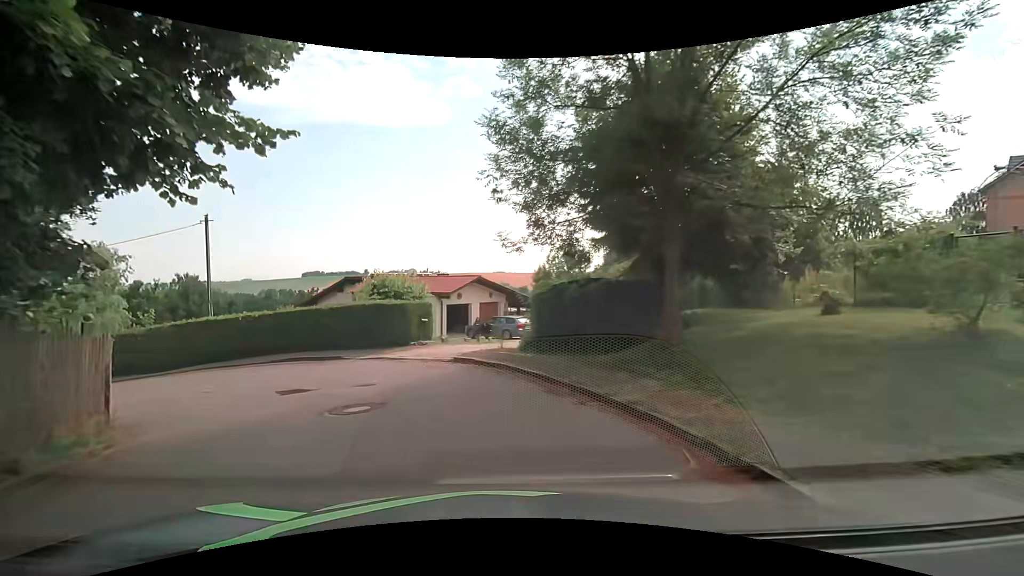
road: residential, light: Day
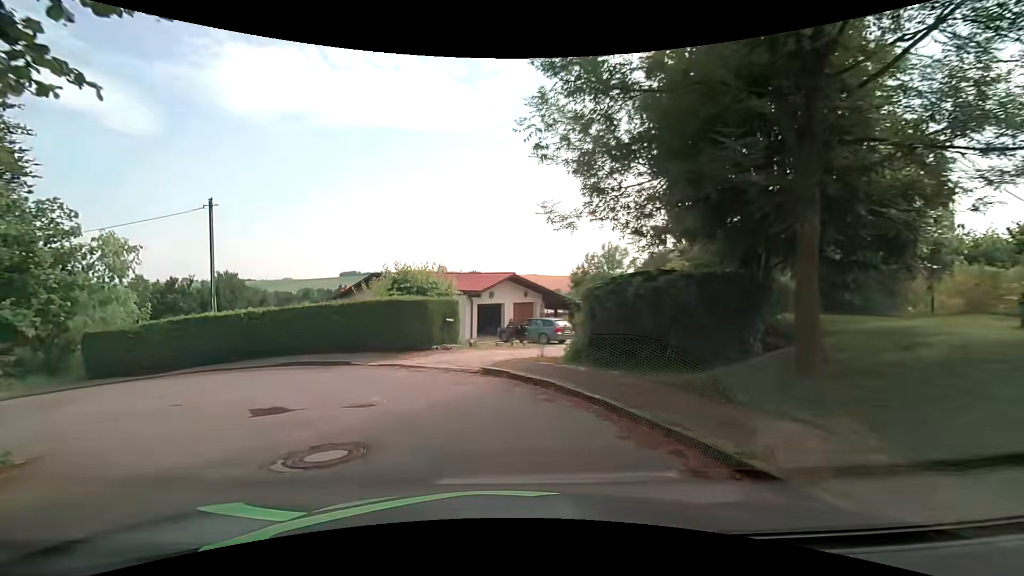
(-0.1, +3.2) m; -3°
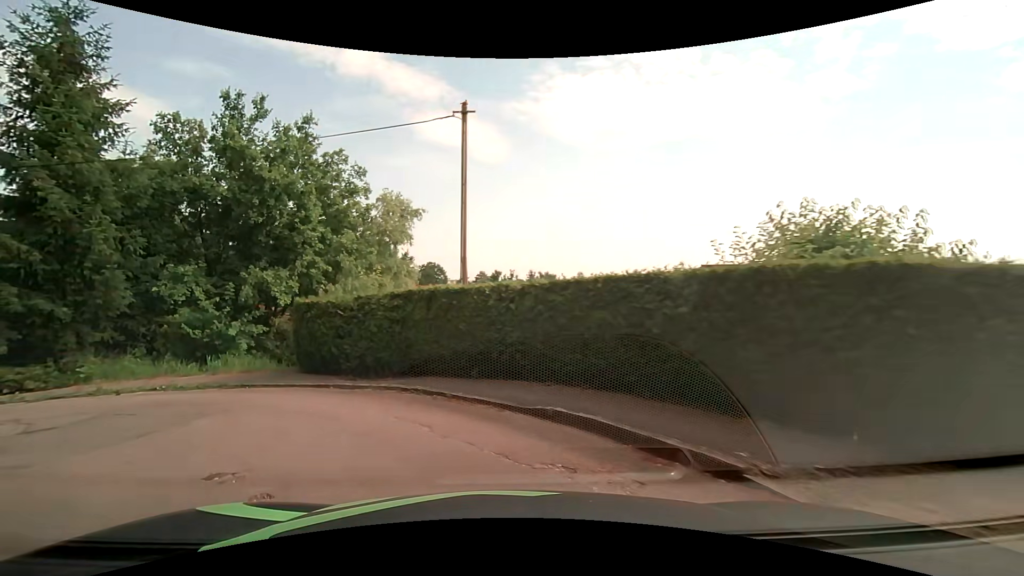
(-2.9, +11.0) m; -33°
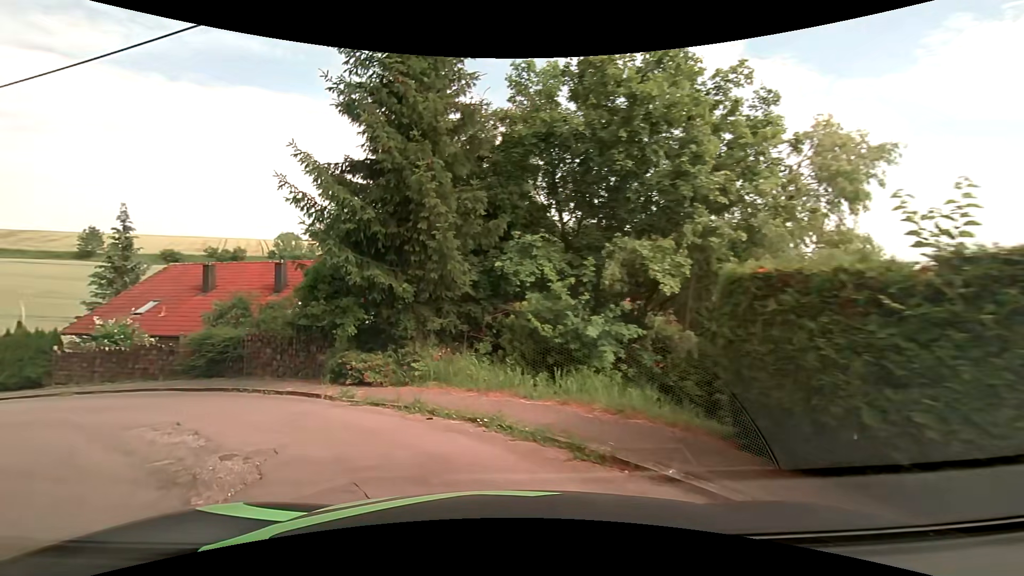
(-2.4, +7.2) m; -39°
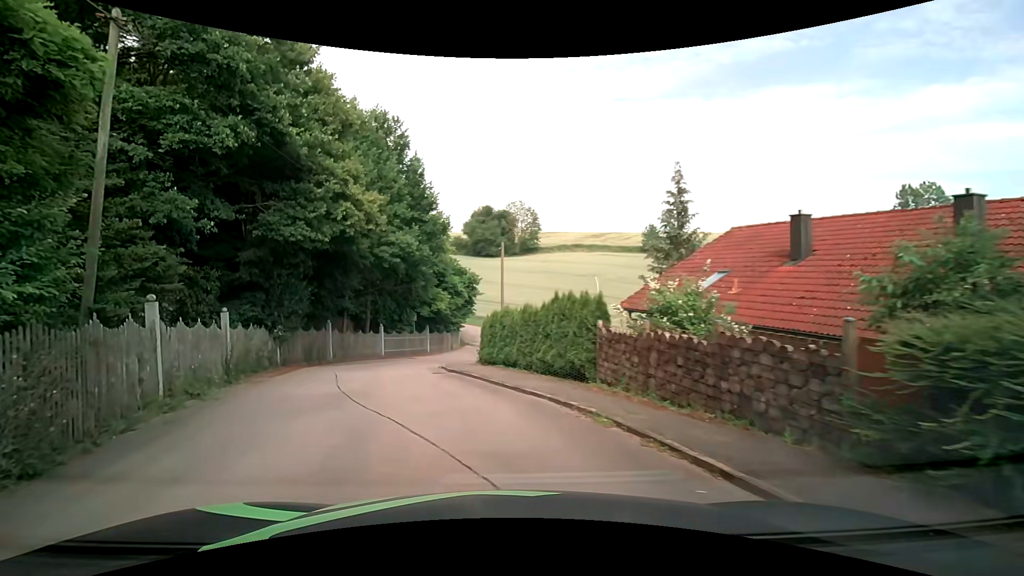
(-6.1, +10.5) m; -57°
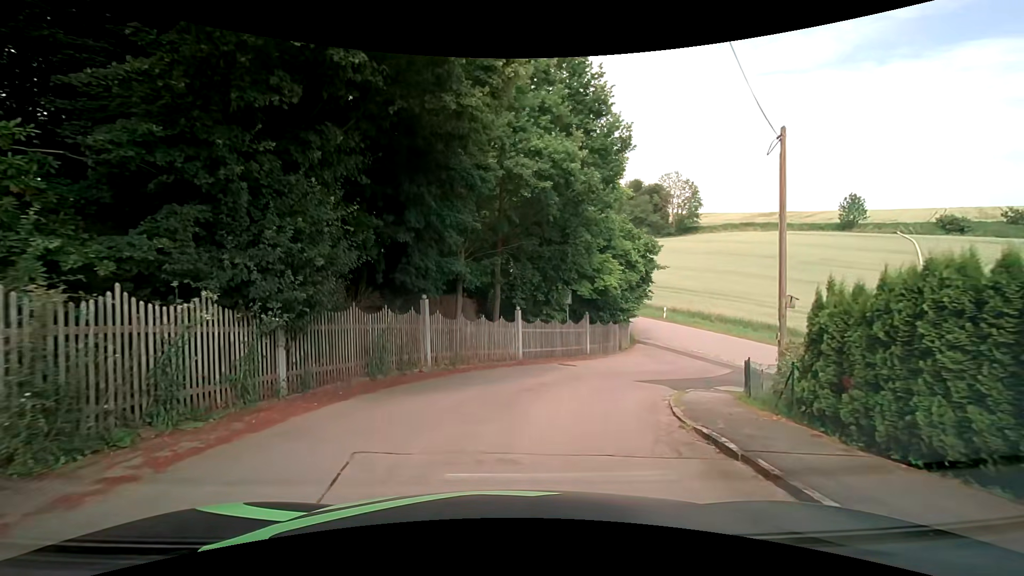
(-2.8, +14.2) m; -14°
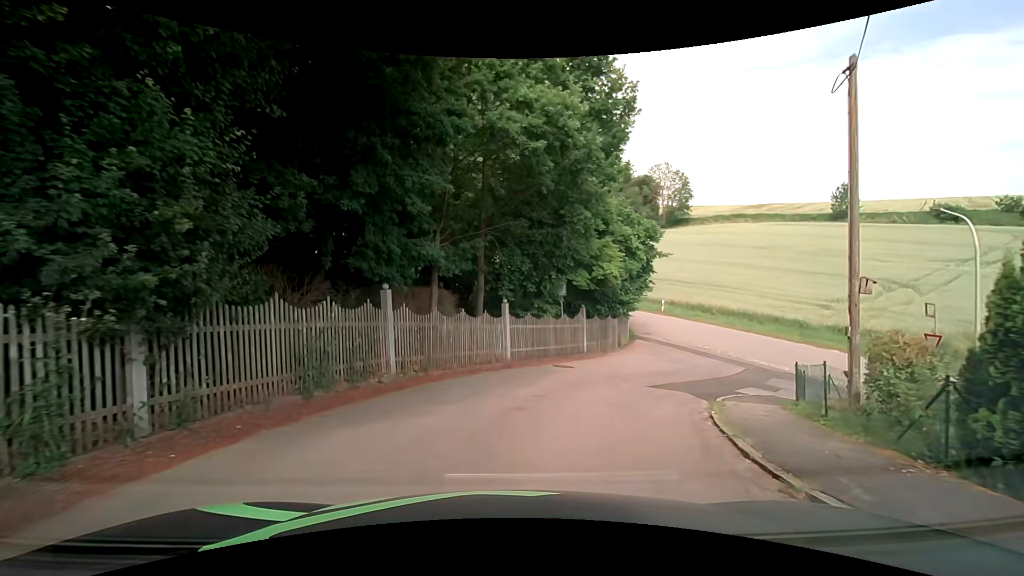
(0.0, +3.1) m; 0°
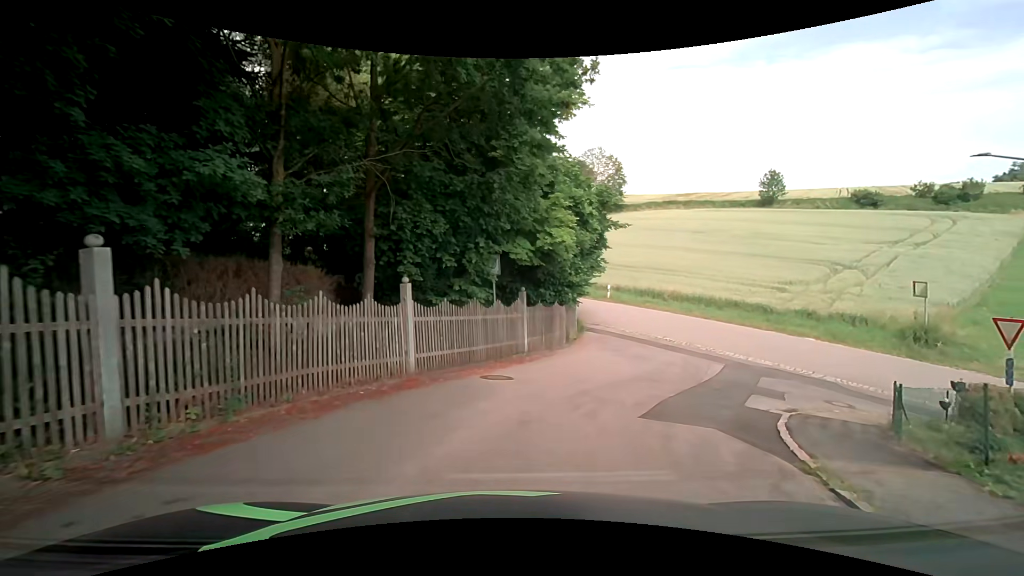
(+0.4, +6.2) m; +7°
